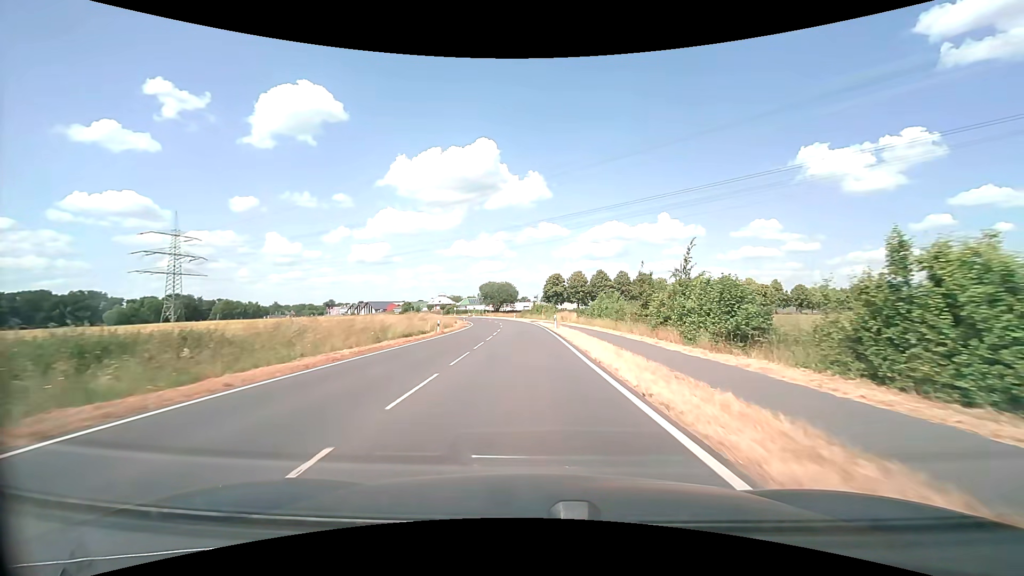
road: secondary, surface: asphalt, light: Day
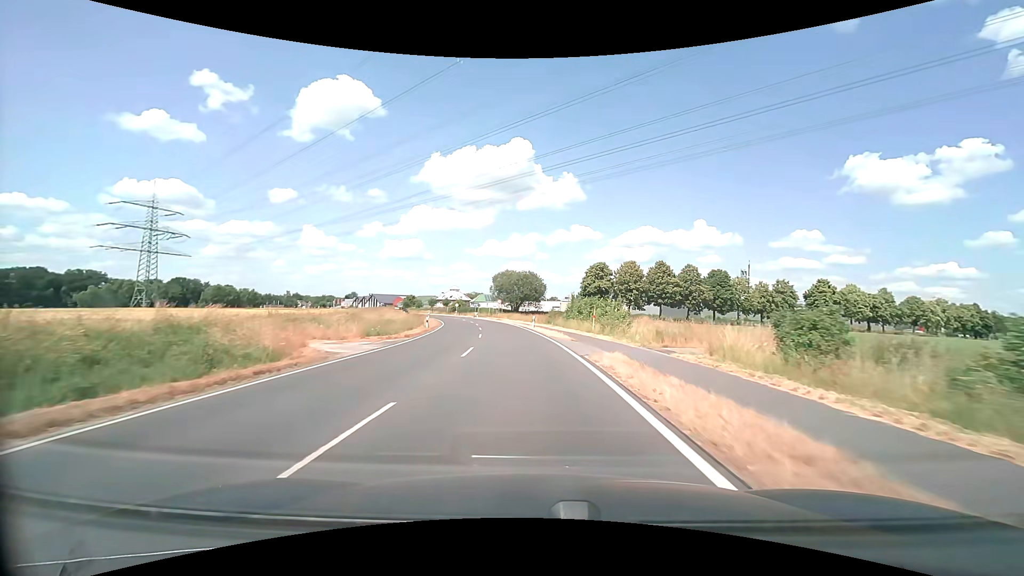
(-0.8, +45.7) m; -3°
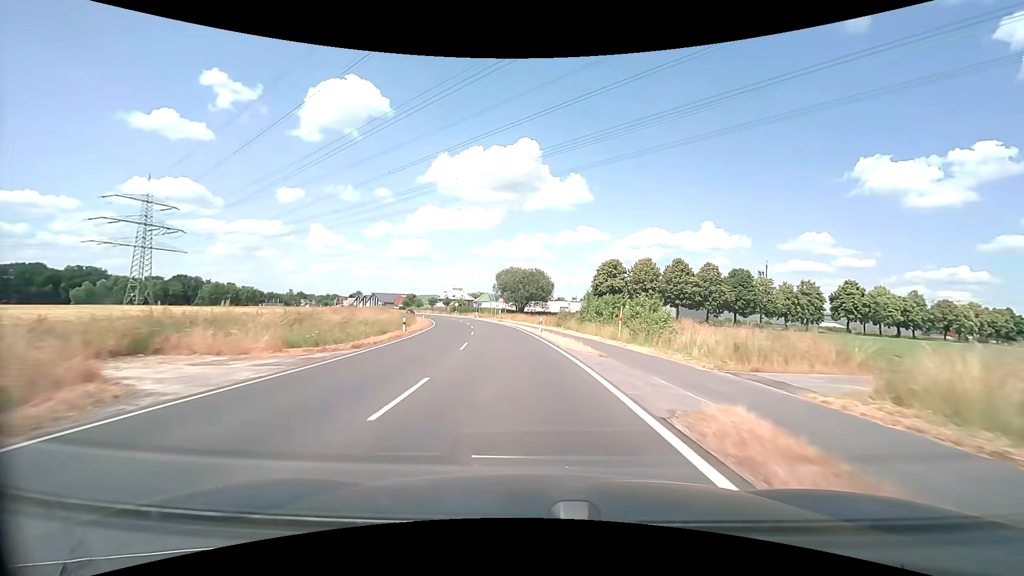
(-0.1, +9.3) m; -1°
(0, +10) (0, +20) (-1, +30) (-2, +40) (-3, +50) (-5, +60) (-7, +69) (-10, +79) (-13, +89) (-16, +98) m
